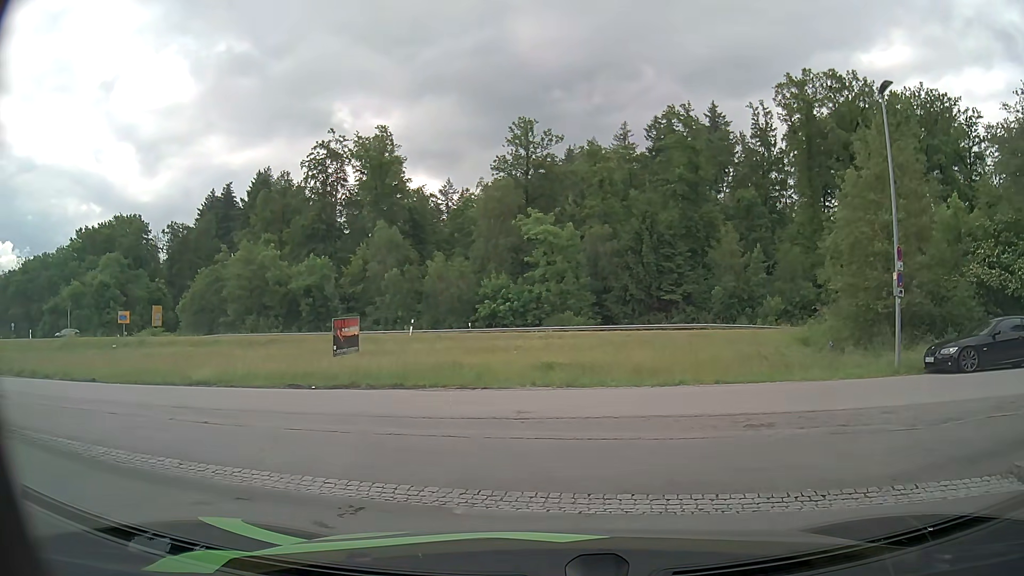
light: Day
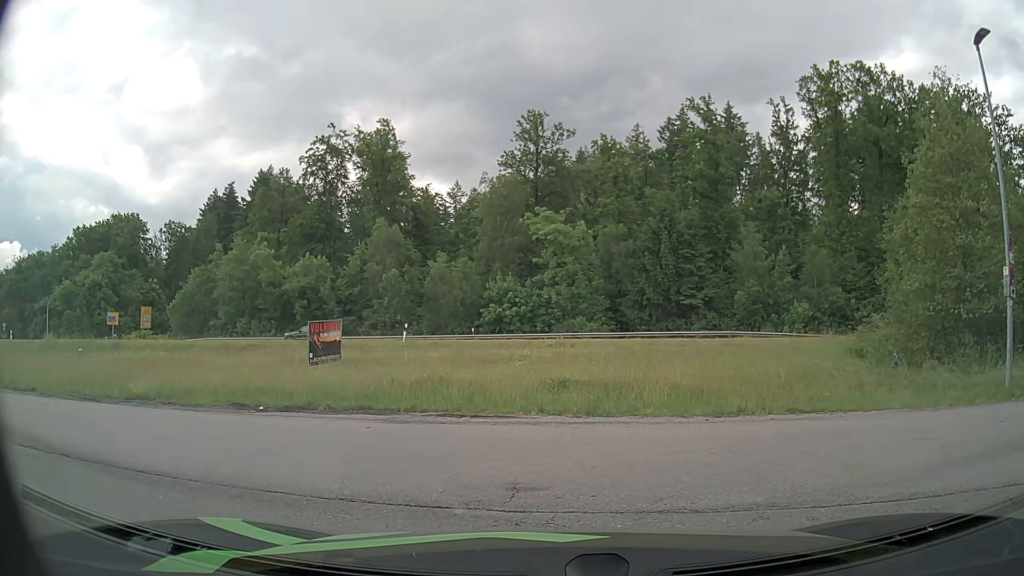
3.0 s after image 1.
(0.0, +4.5) m; 0°
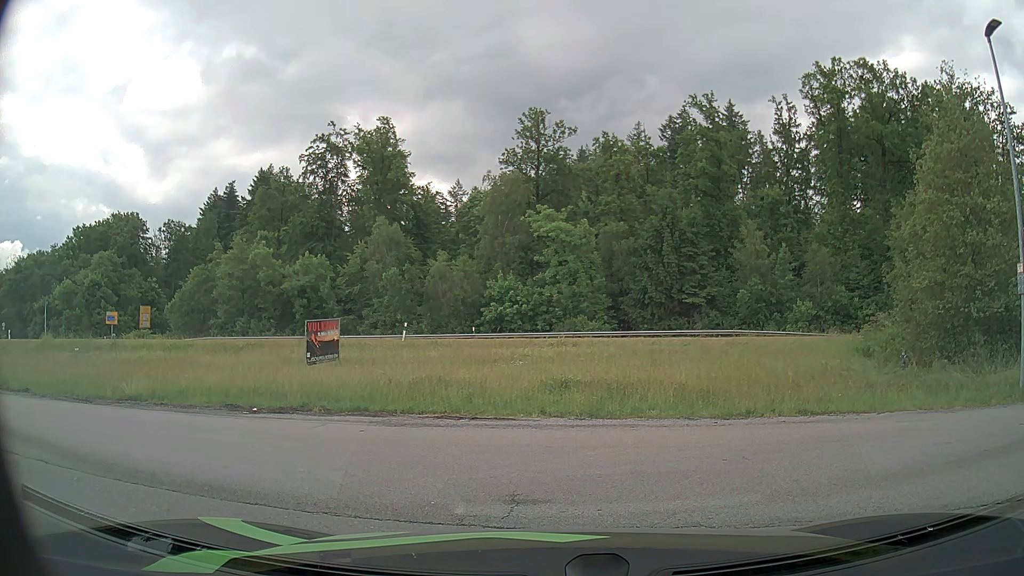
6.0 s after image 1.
(0.0, +0.5) m; 0°
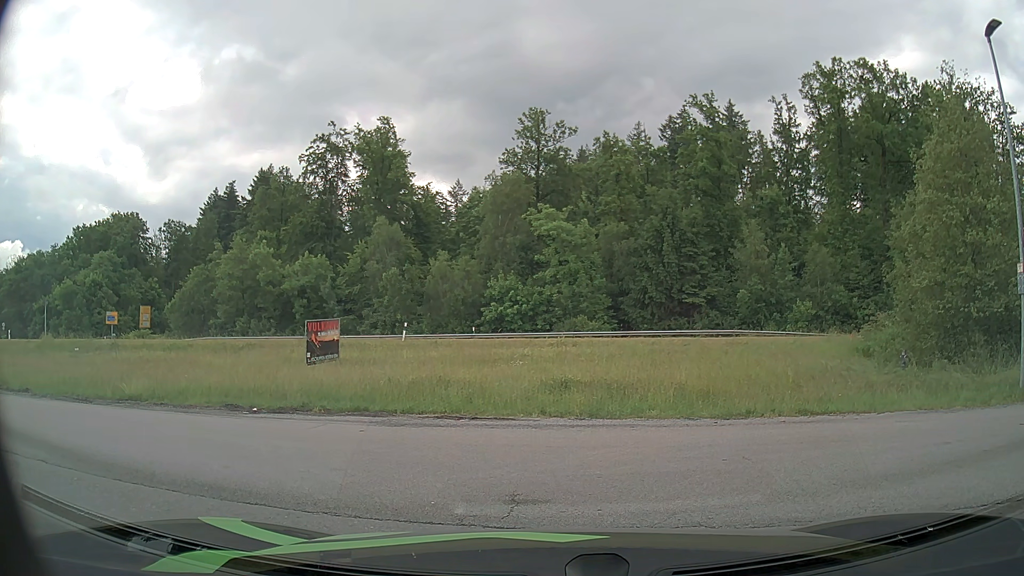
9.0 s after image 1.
(0.0, 0.0) m; 0°
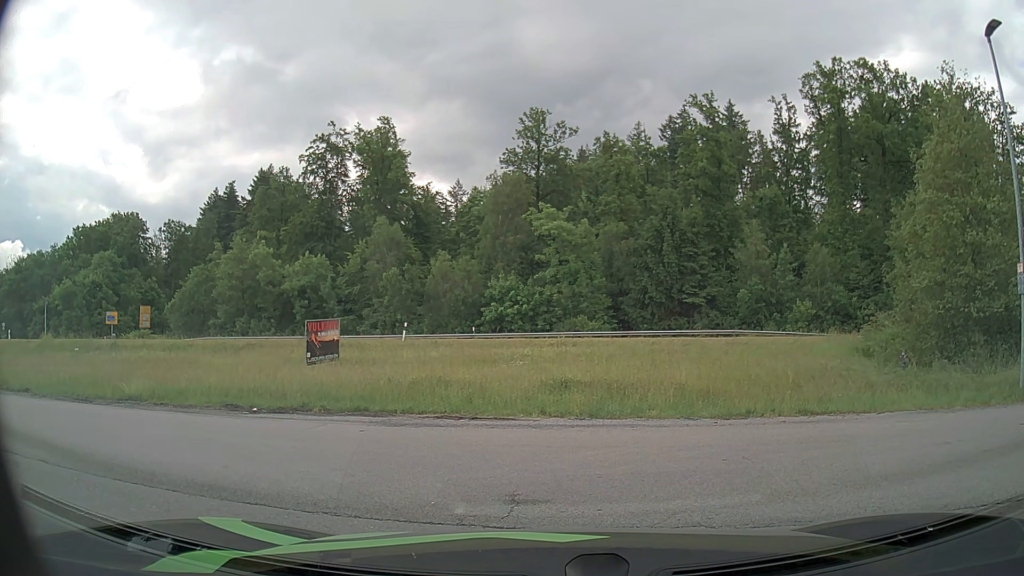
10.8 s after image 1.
(0.0, 0.0) m; 0°
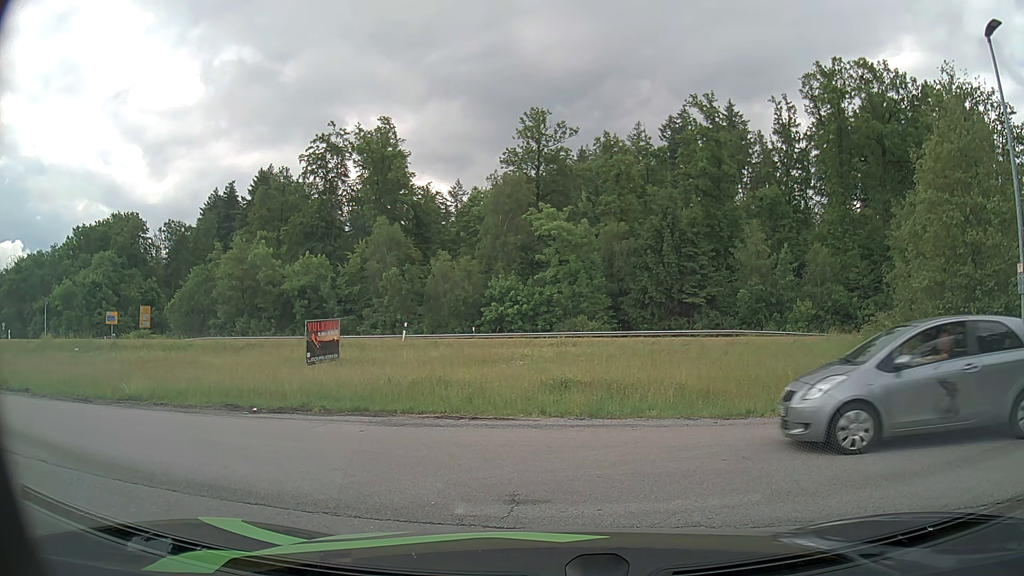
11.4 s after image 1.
(0.0, 0.0) m; 0°
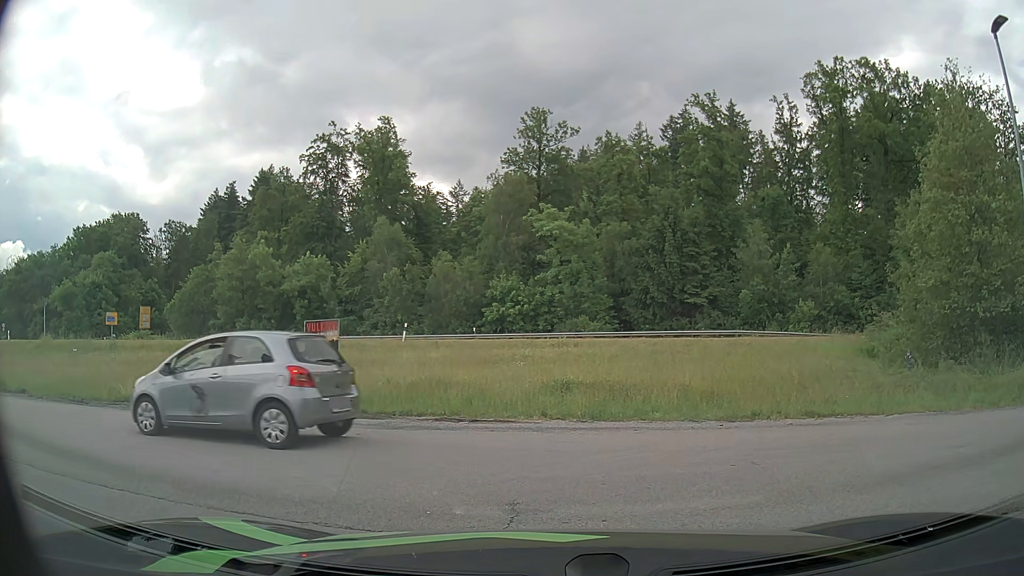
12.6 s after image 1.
(0.0, +0.3) m; 0°
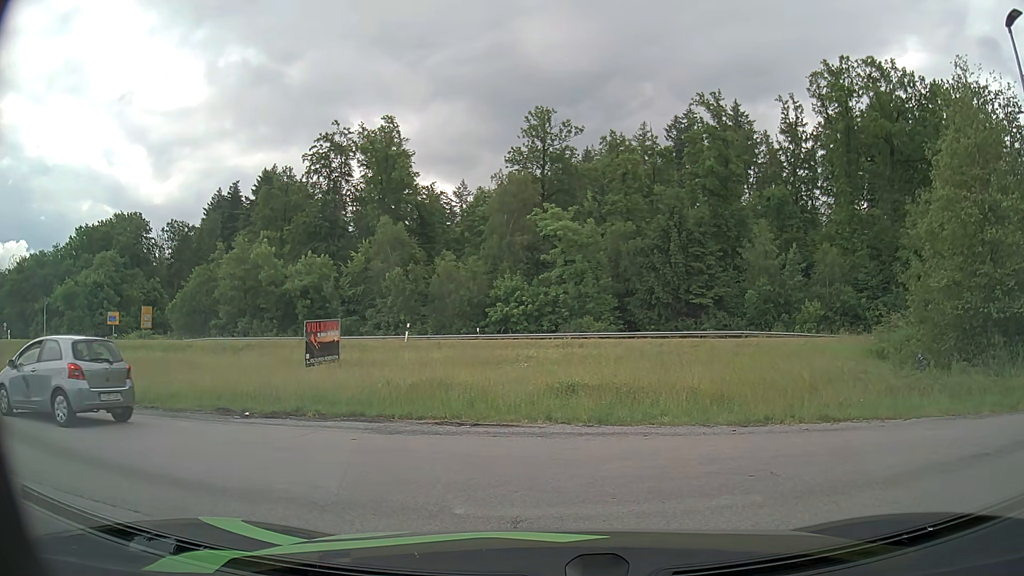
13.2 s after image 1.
(0.0, +0.5) m; 0°
